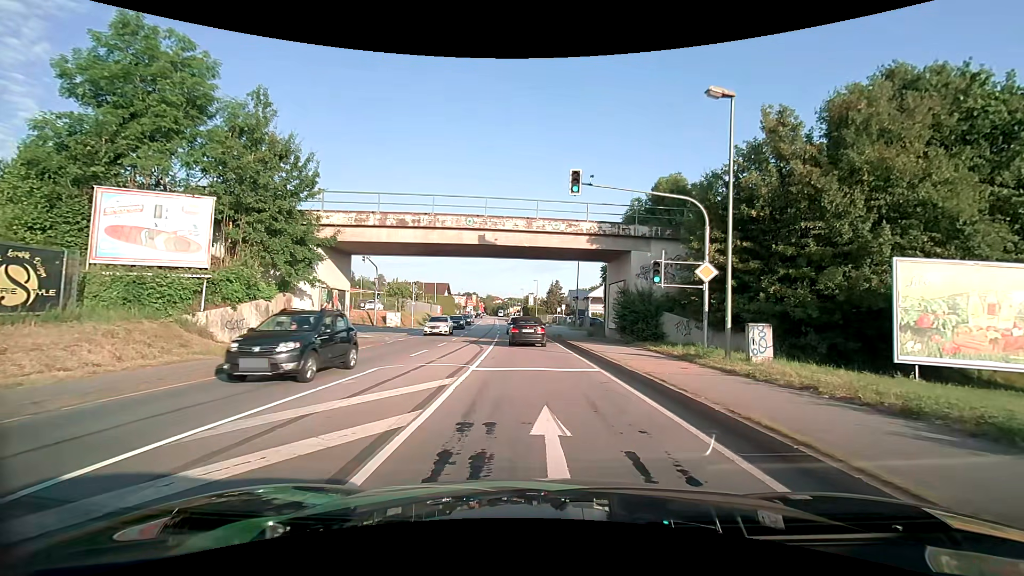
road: primary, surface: asphalt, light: Day
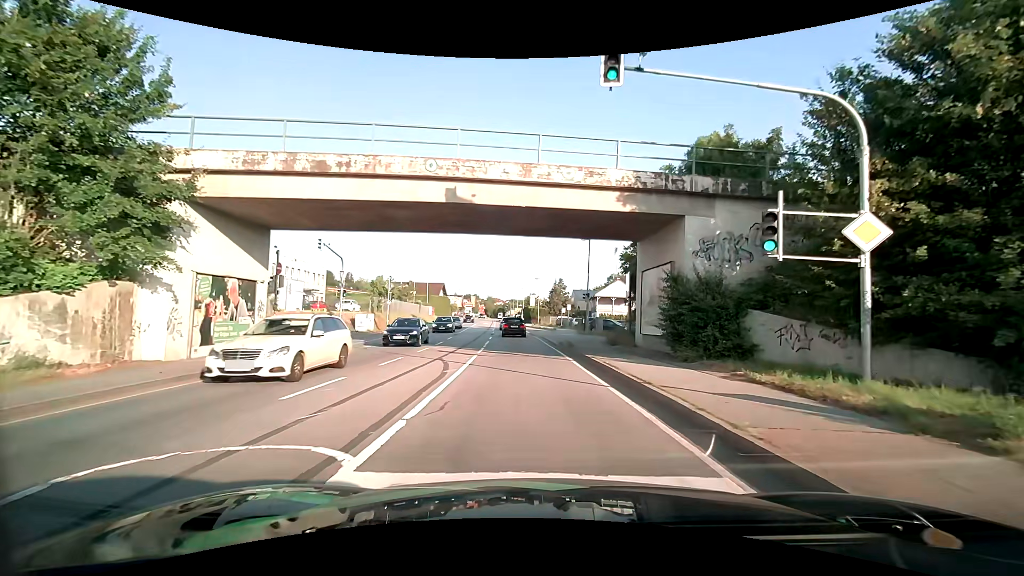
(0.0, +9.3) m; 0°
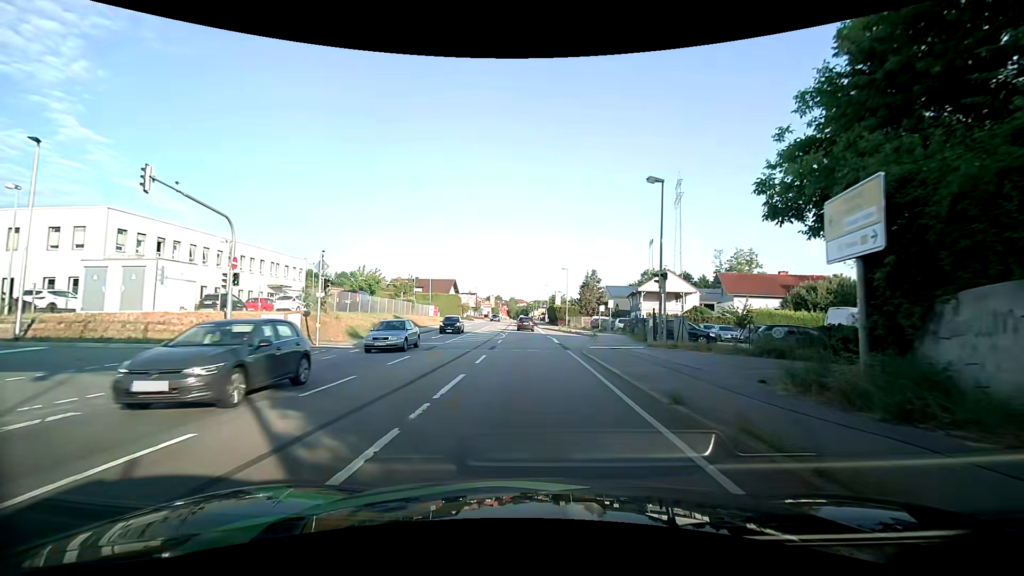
(-0.3, +17.9) m; -2°
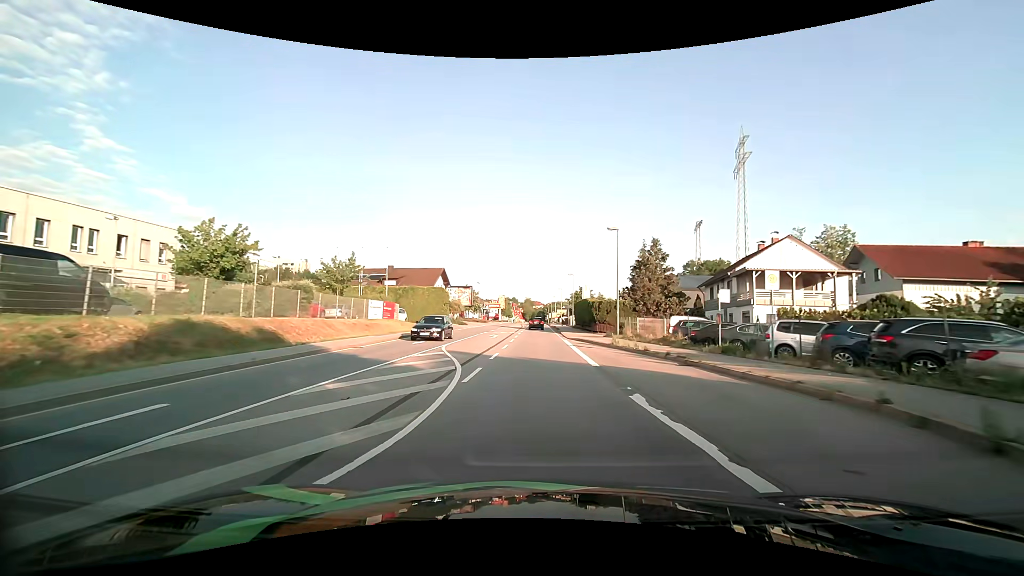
(-0.5, +30.1) m; -2°
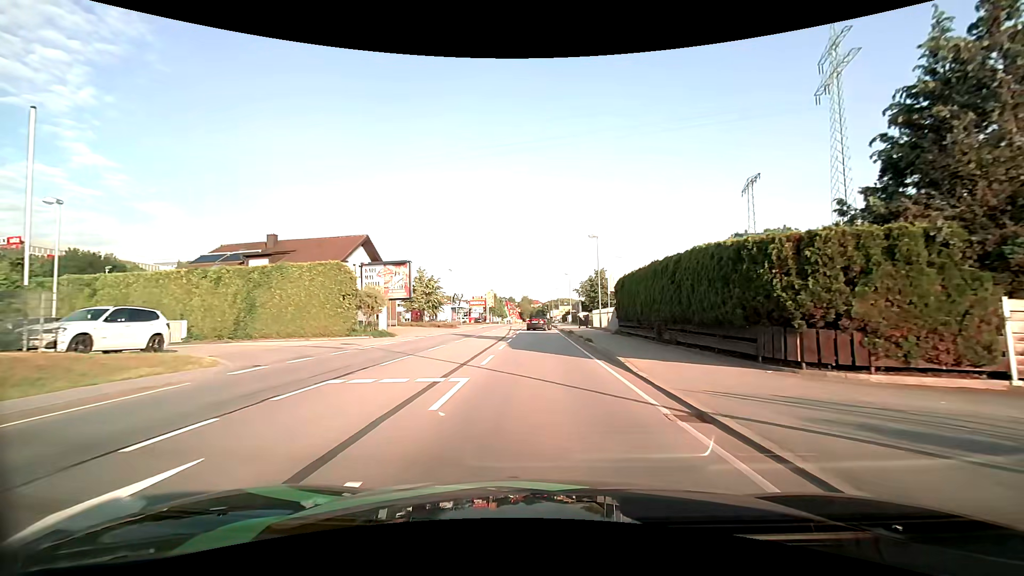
(-0.1, +33.6) m; 0°
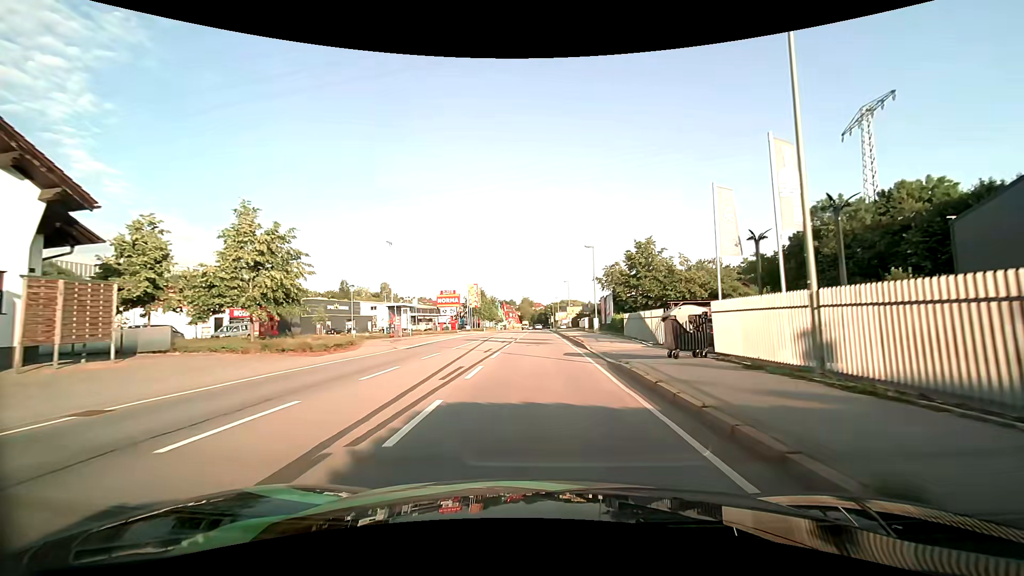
(-0.1, +32.6) m; 0°
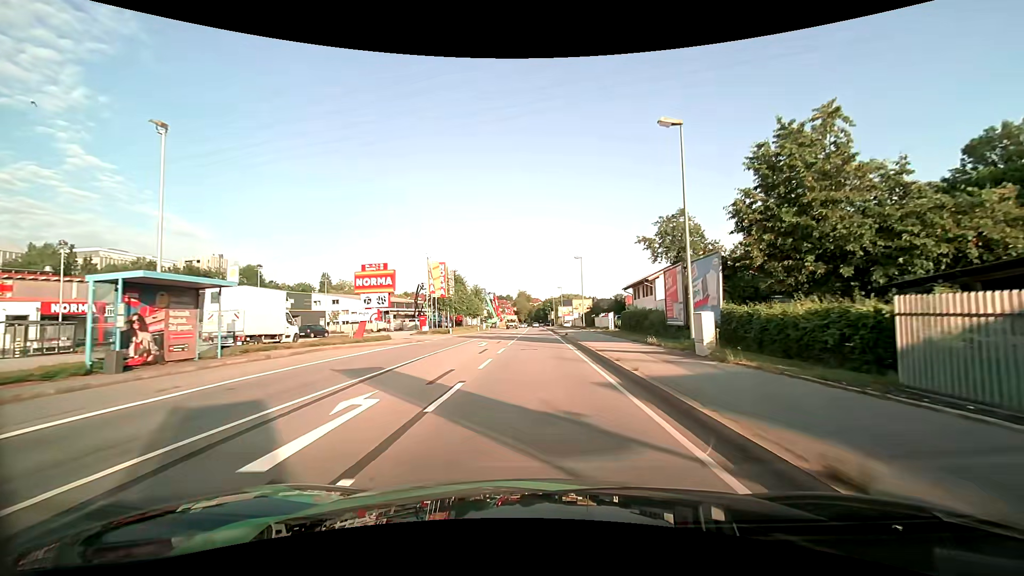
(0.0, +28.1) m; 0°
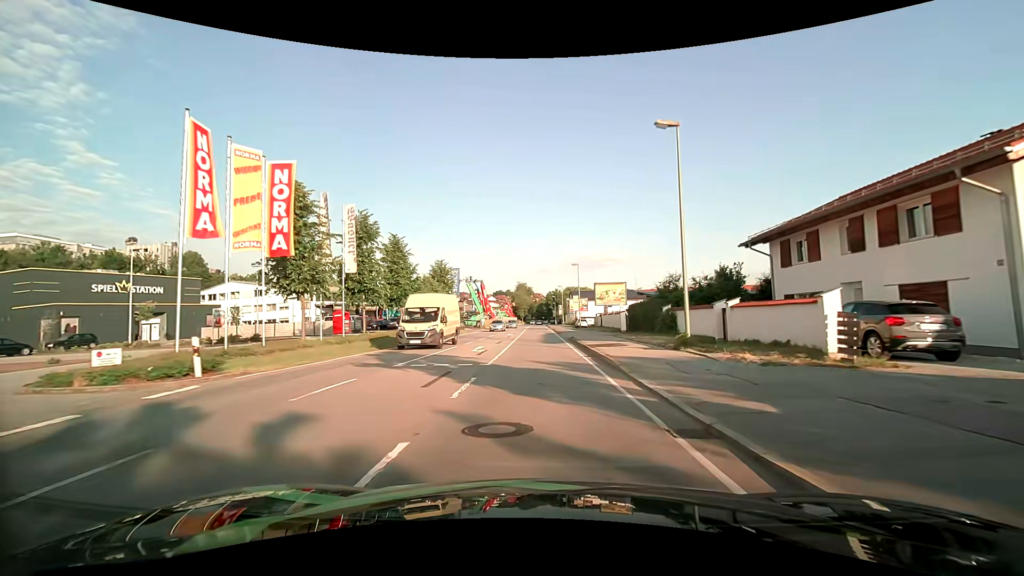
(-0.3, +36.6) m; 0°
(0, +10) (0, +20) (0, +30) (0, +40) (0, +50) (0, +60) (0, +70) (0, +80) (0, +90) (0, +100) m
